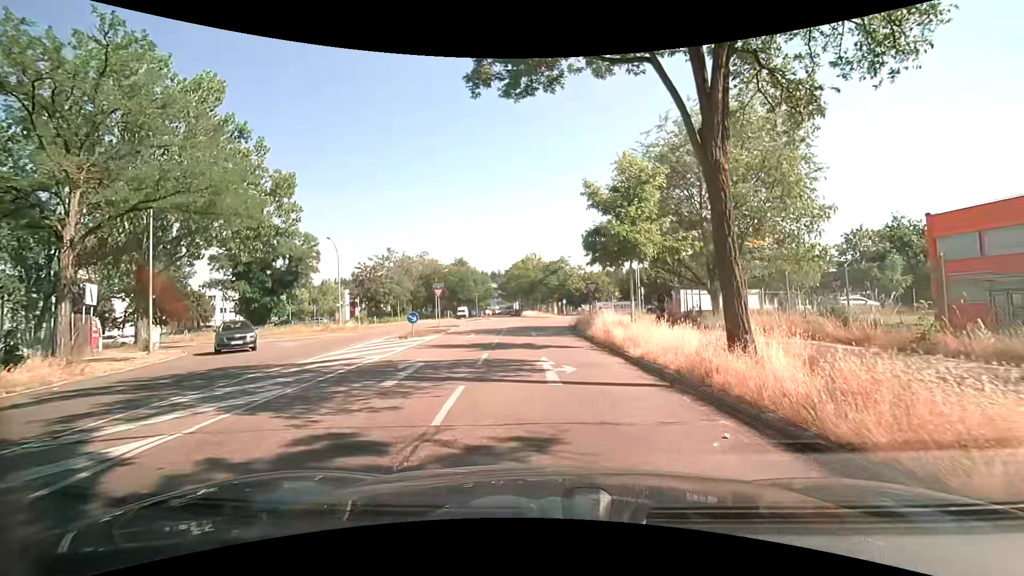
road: residential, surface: asphalt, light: Day
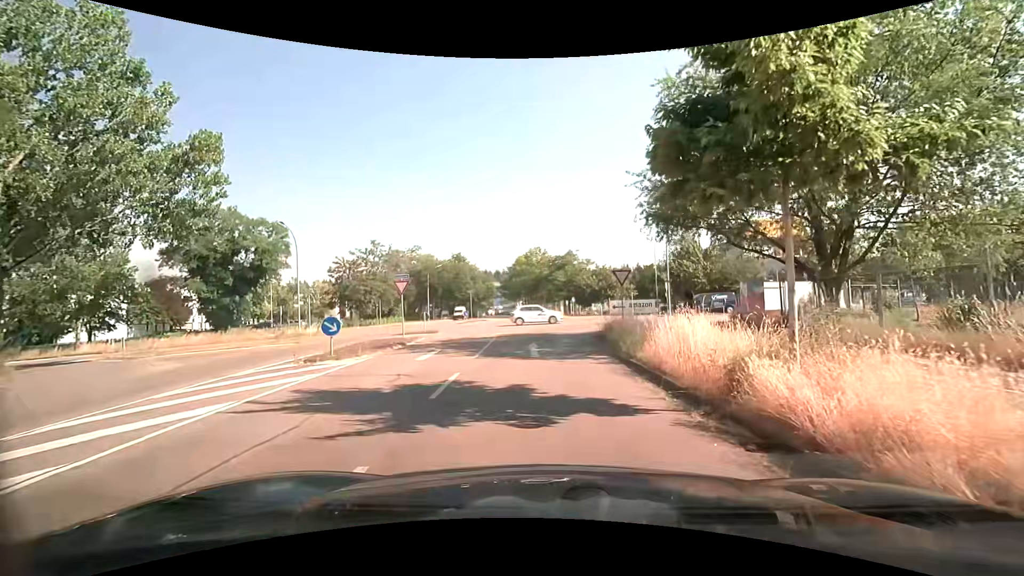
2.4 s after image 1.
(+0.2, +10.2) m; +1°
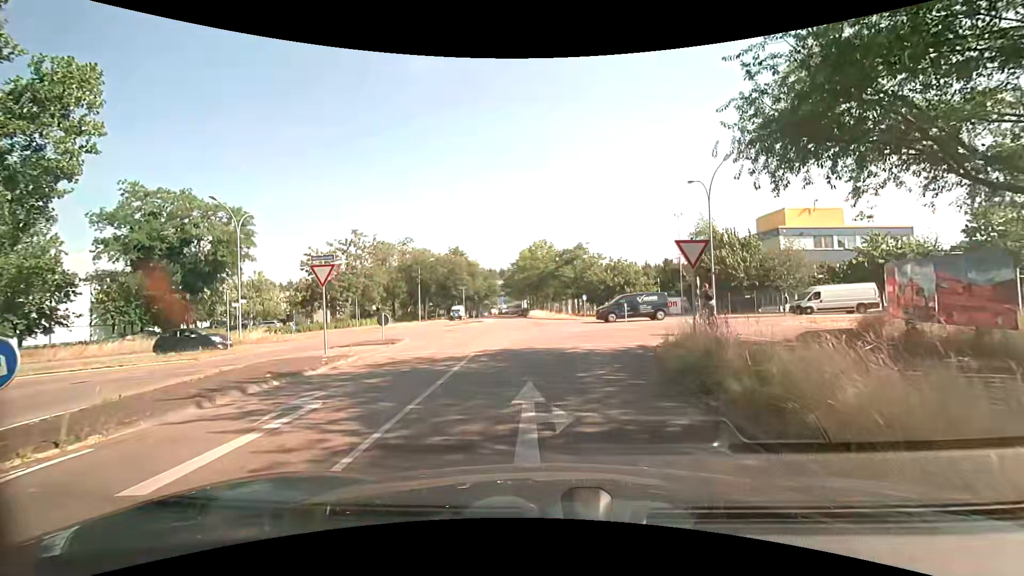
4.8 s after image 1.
(-0.1, +9.5) m; -2°
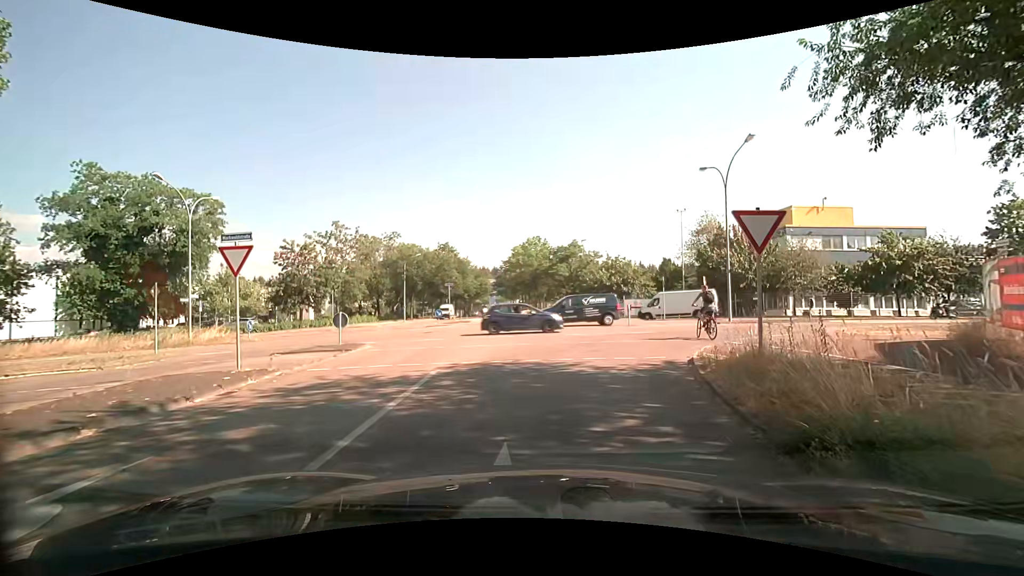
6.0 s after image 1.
(+0.1, +4.0) m; +1°
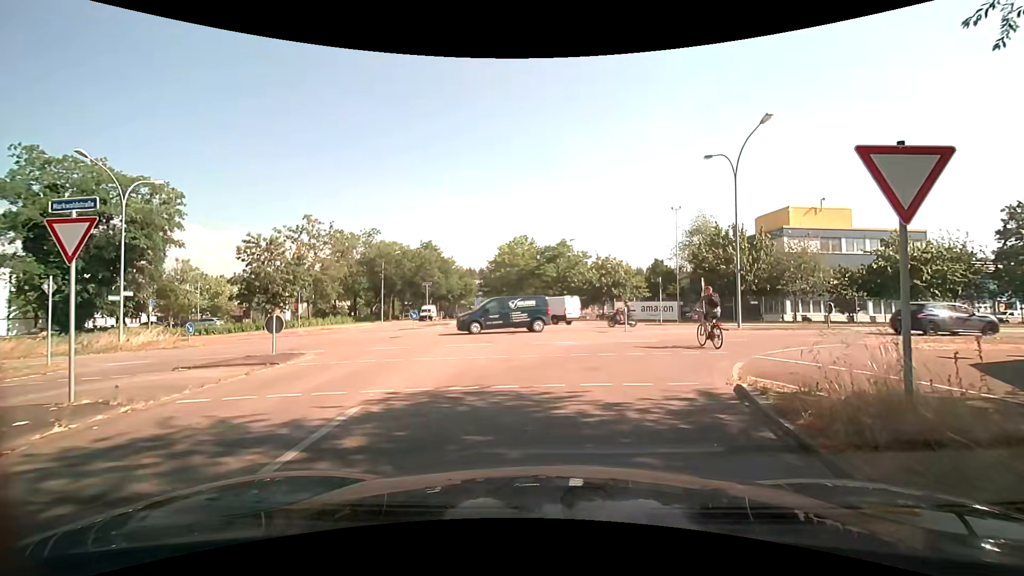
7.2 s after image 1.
(+0.1, +3.6) m; +1°
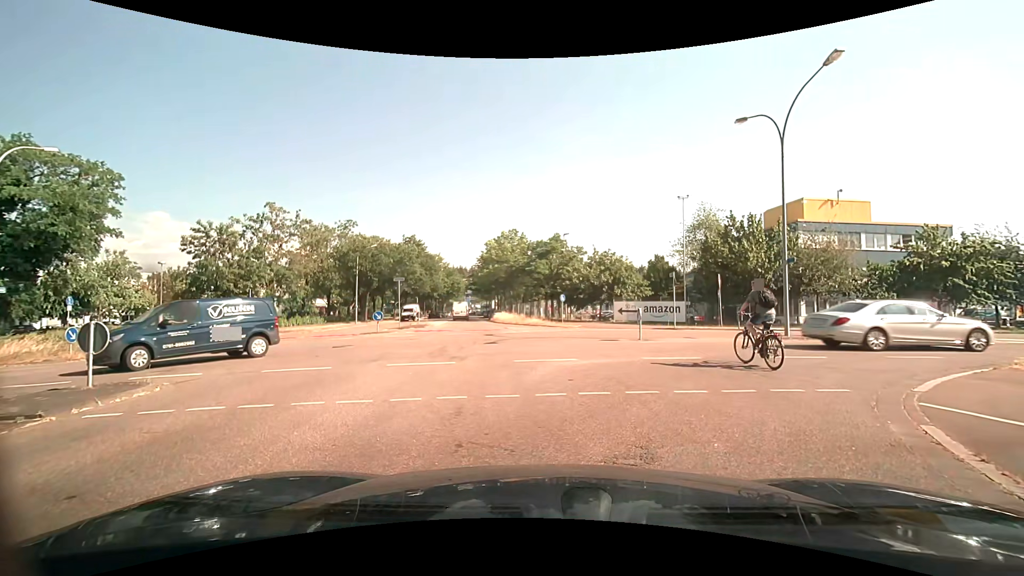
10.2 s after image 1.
(+0.2, +5.7) m; +2°
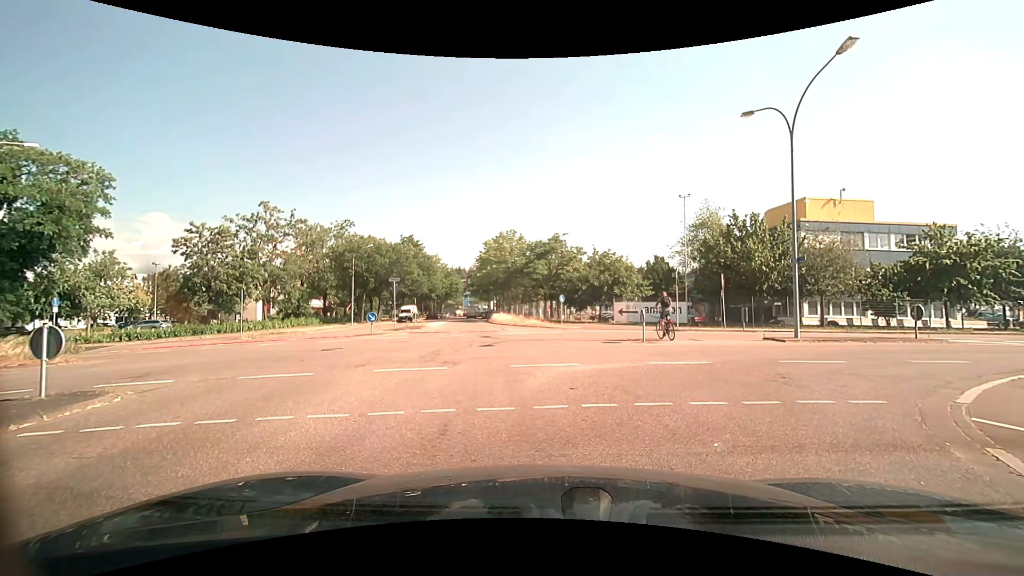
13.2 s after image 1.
(0.0, +0.9) m; 0°
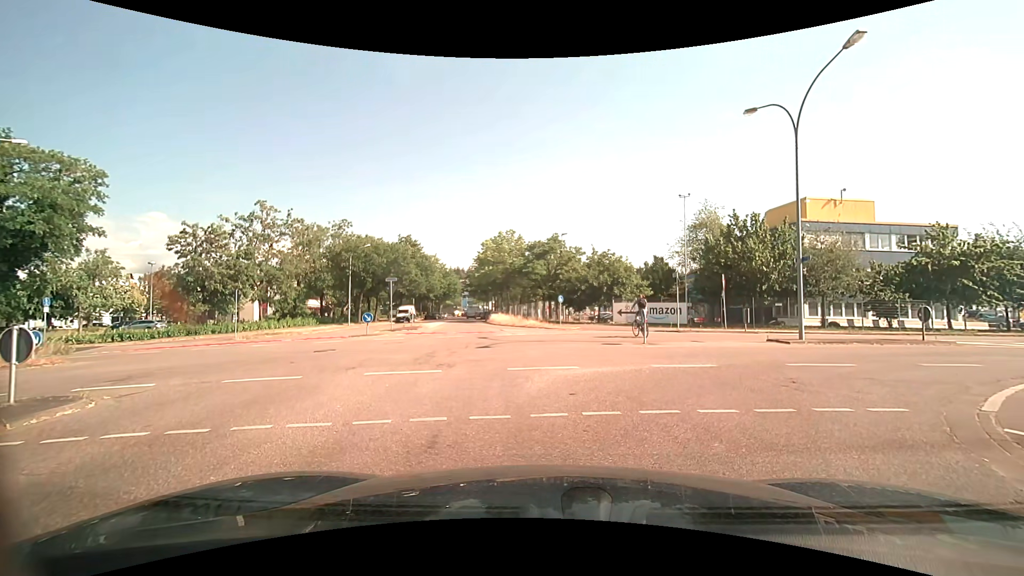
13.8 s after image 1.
(0.0, +0.5) m; 0°
(+2, +10) (+9, +16) (+19, +18) (+29, +20) (+39, +21) (+49, +23) (+59, +24) (+69, +26) (+79, +27) (+88, +28) m
